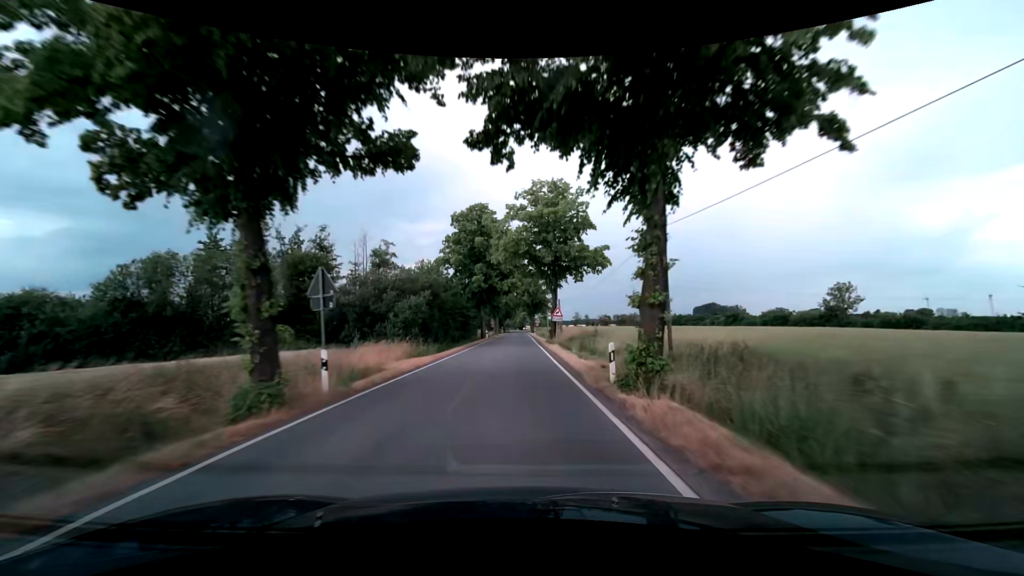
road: tertiary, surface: asphalt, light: Day
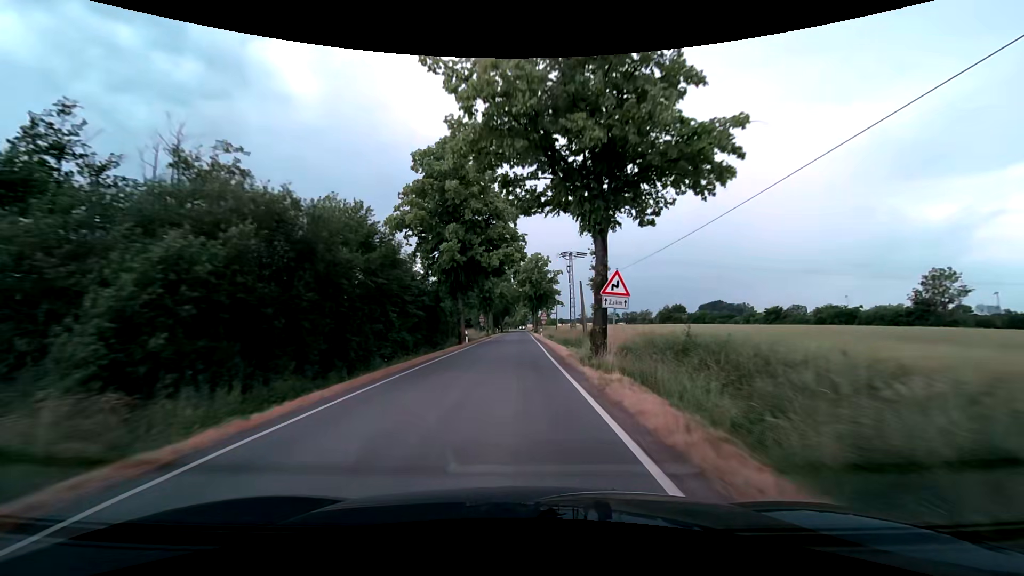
(0.0, +23.9) m; 0°
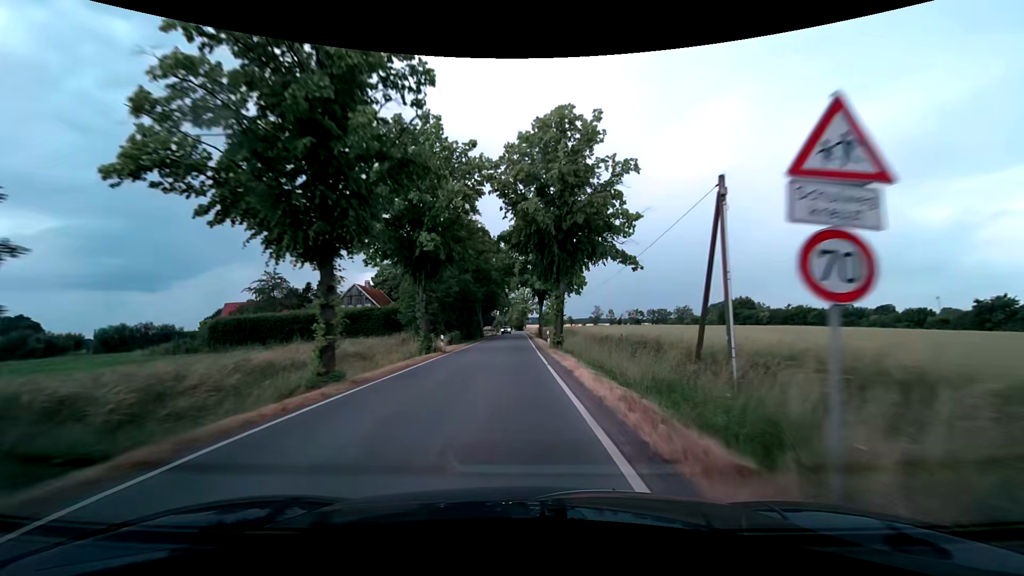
(-0.2, +58.9) m; 0°
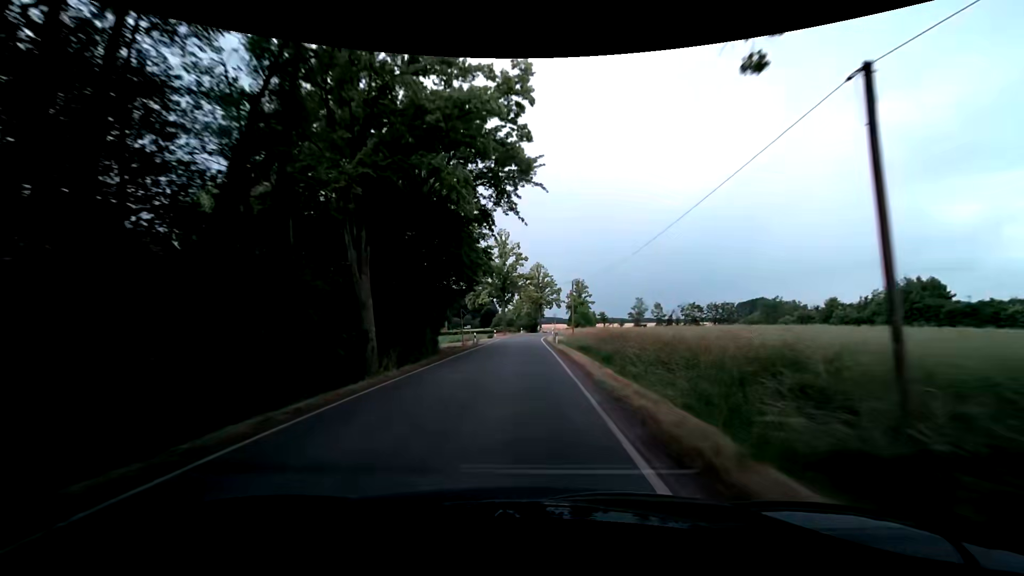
(-0.4, +55.8) m; -2°
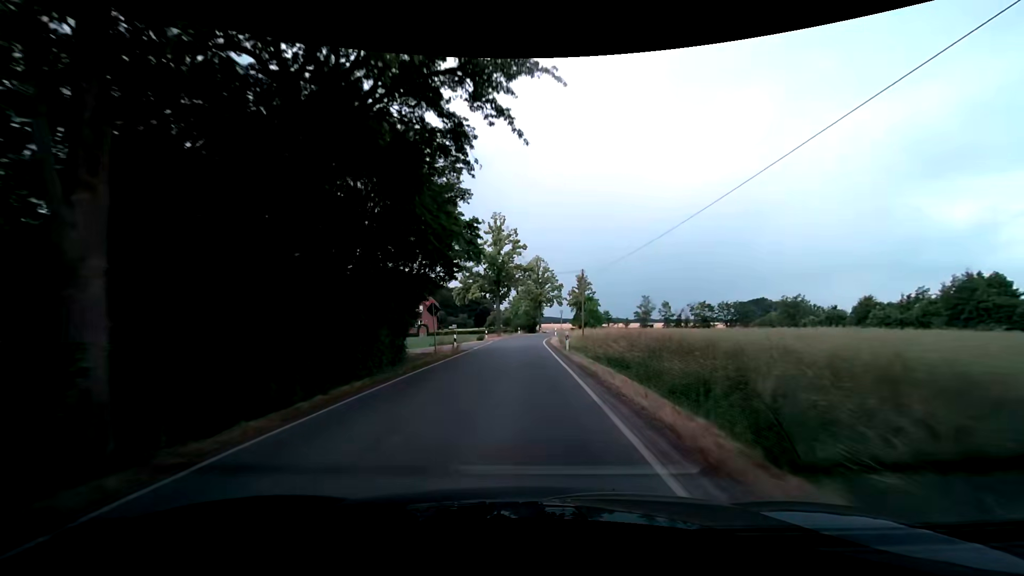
(0.0, +10.7) m; +1°
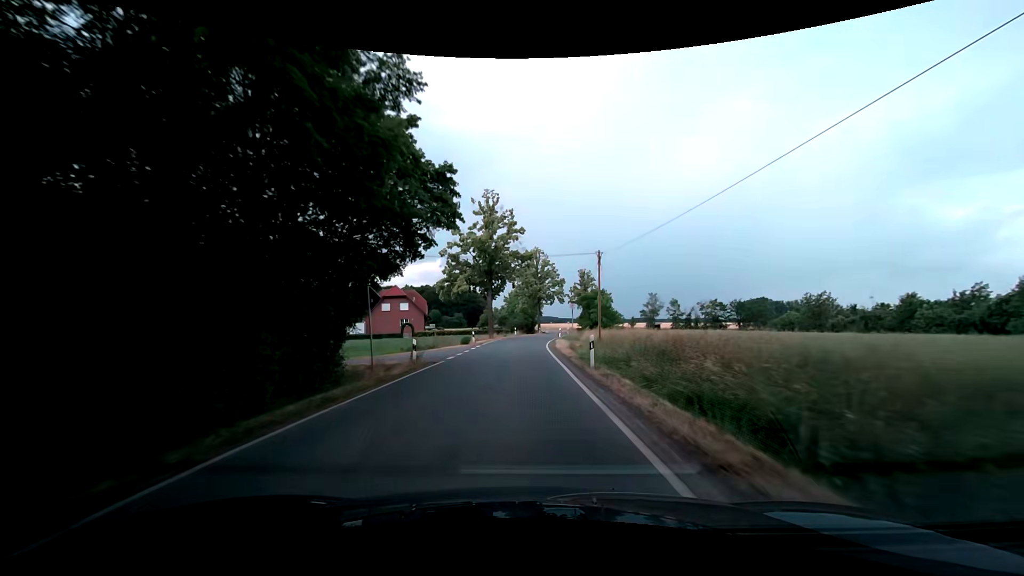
(0.0, +10.6) m; -1°
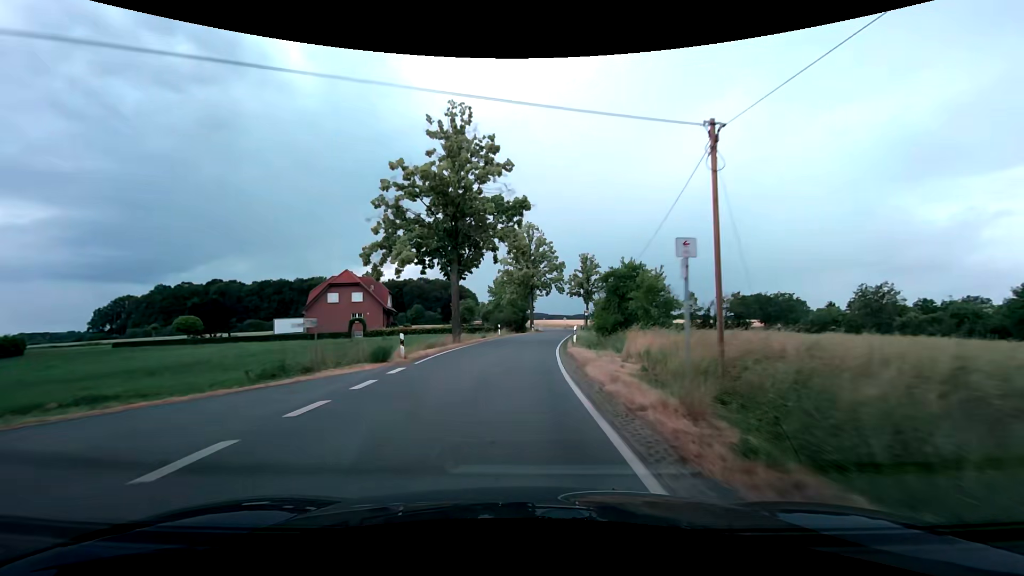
(+0.4, +20.7) m; +1°
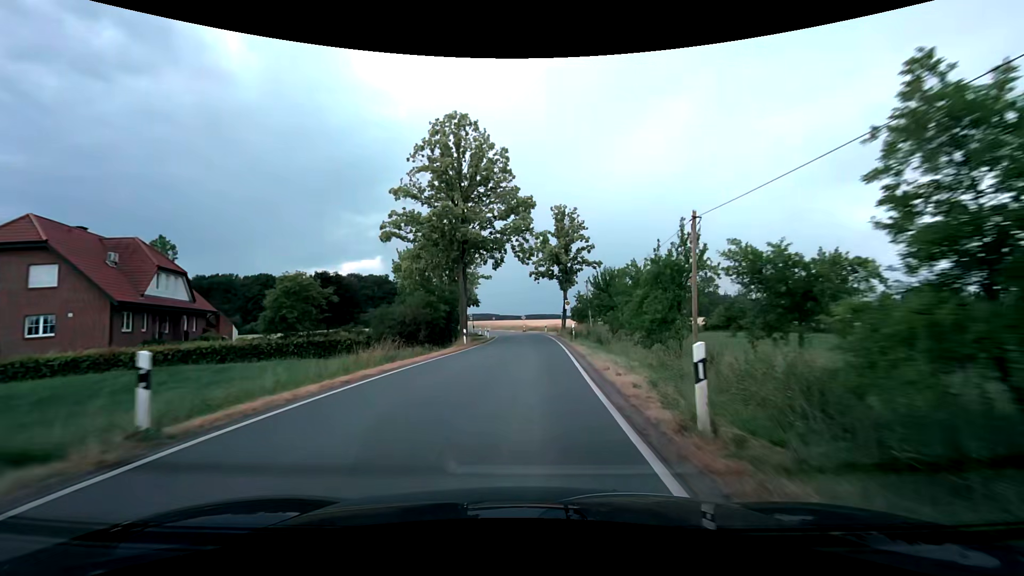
(+1.9, +38.5) m; +6°
(0, +10) (0, +20) (+1, +30) (+1, +40) (+1, +50) (+1, +60) (+5, +69) (+13, +75) (+22, +79) (+31, +83) m
